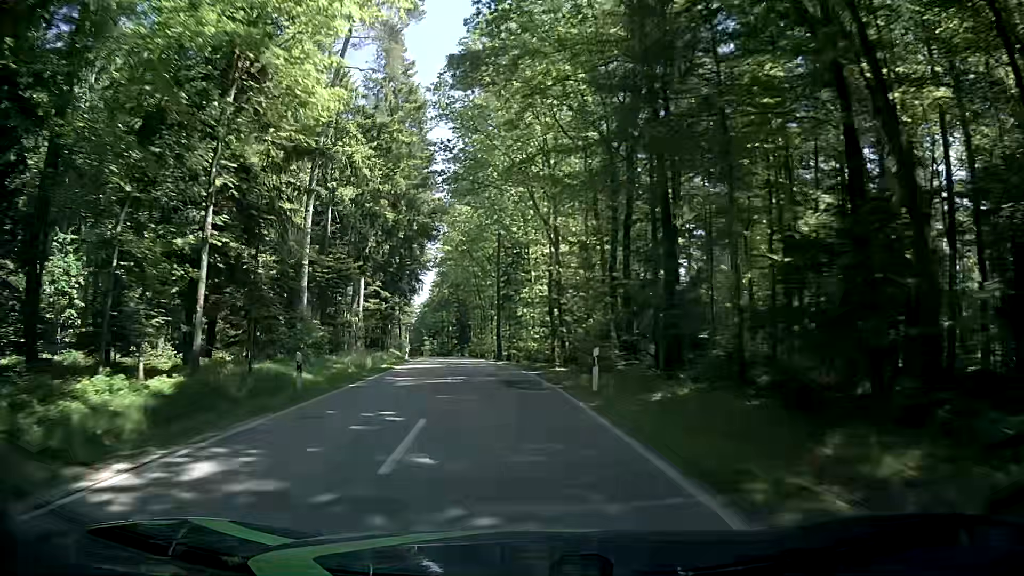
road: tertiary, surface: asphalt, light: Day
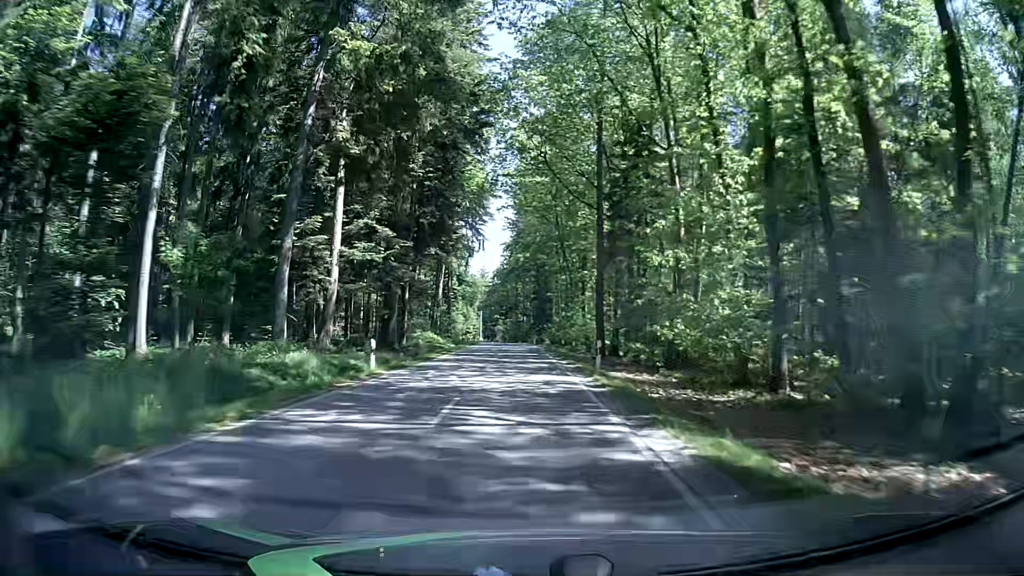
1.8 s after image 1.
(-2.9, +33.7) m; -7°
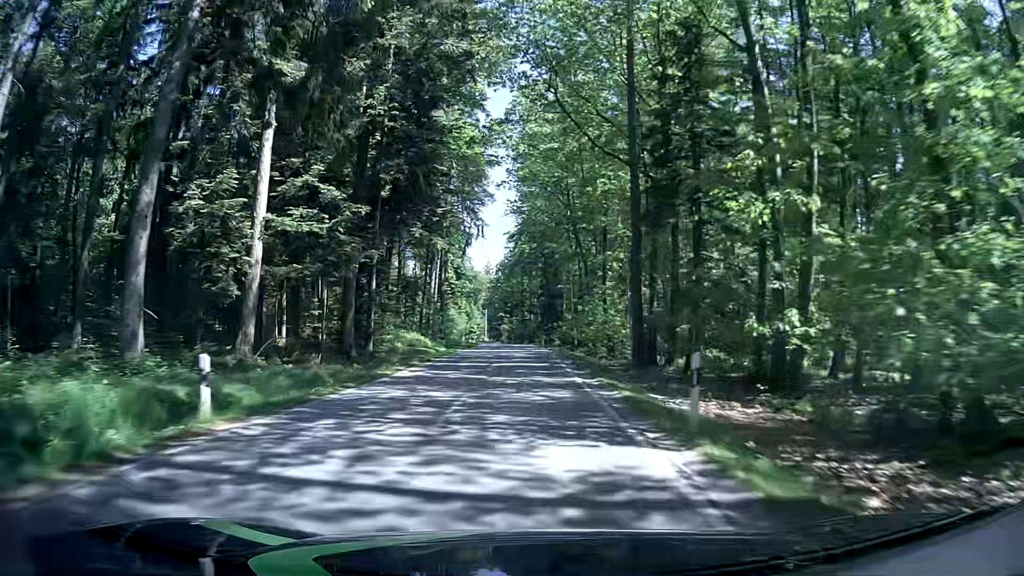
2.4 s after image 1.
(-0.2, +11.5) m; -1°
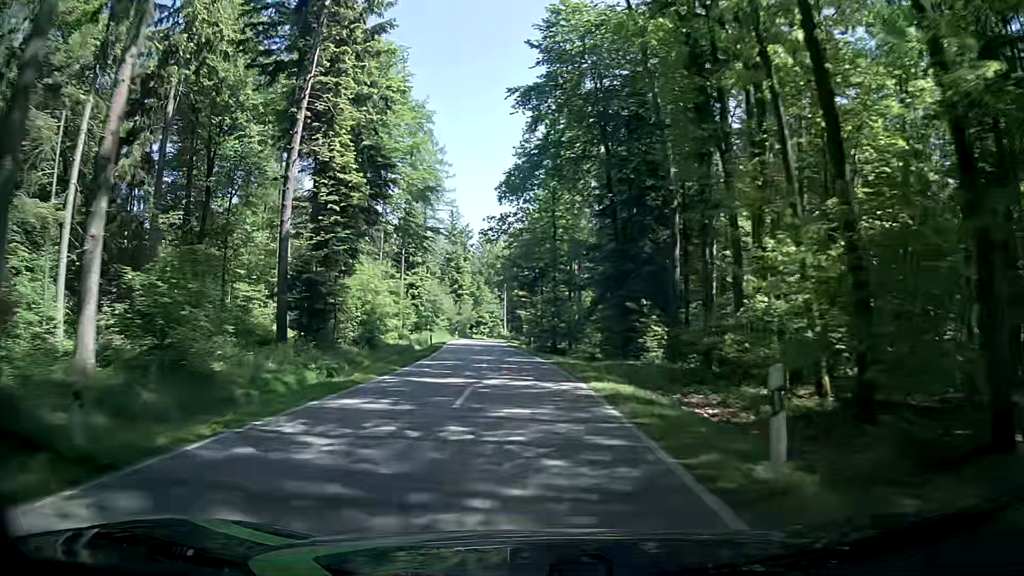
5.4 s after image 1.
(-0.5, +58.6) m; -2°
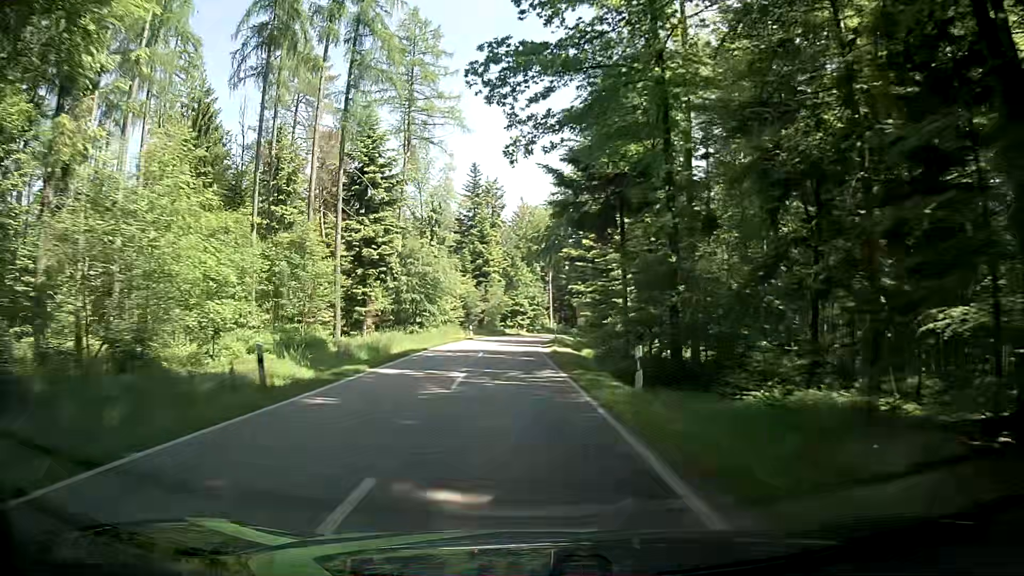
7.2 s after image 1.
(-1.0, +33.9) m; -3°
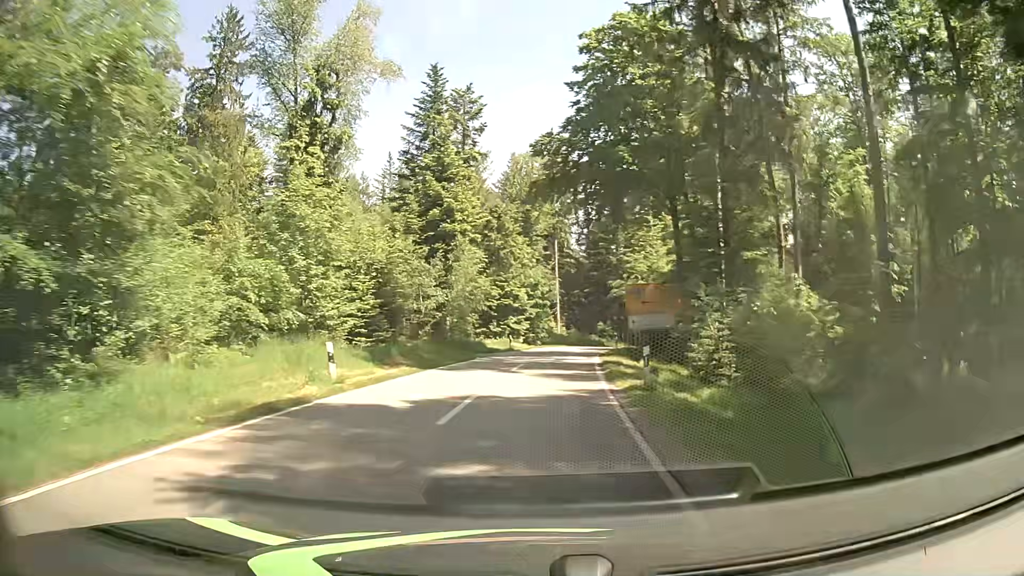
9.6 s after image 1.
(-1.5, +40.0) m; -2°
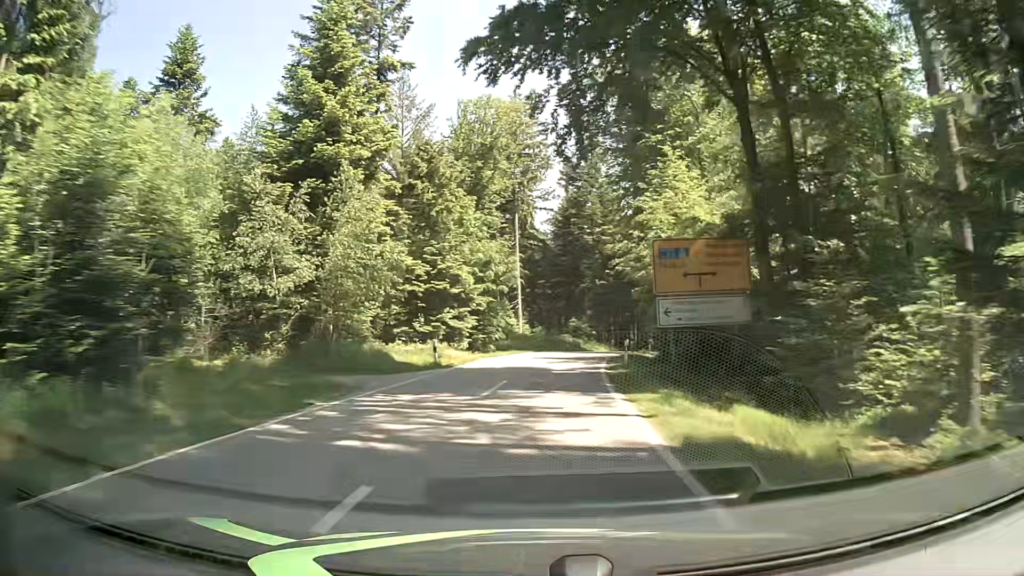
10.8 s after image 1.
(+0.8, +19.8) m; +4°
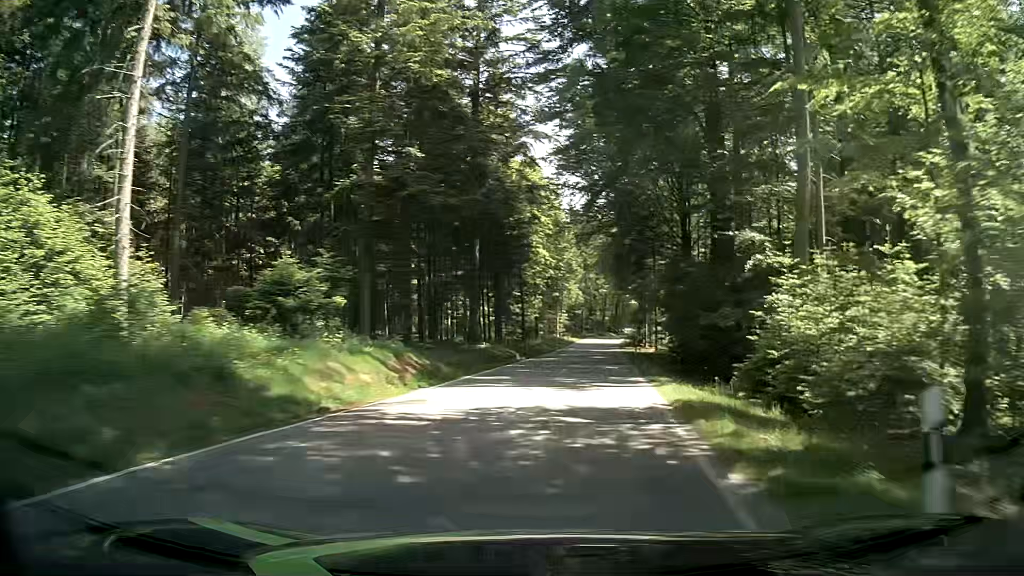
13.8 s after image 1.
(+5.4, +50.2) m; +15°
(+1, +10) (+2, +20) (+3, +30) (+5, +40) (+6, +50) (+8, +59) (+9, +69) (+10, +79) (+12, +89) (+14, +99) m
